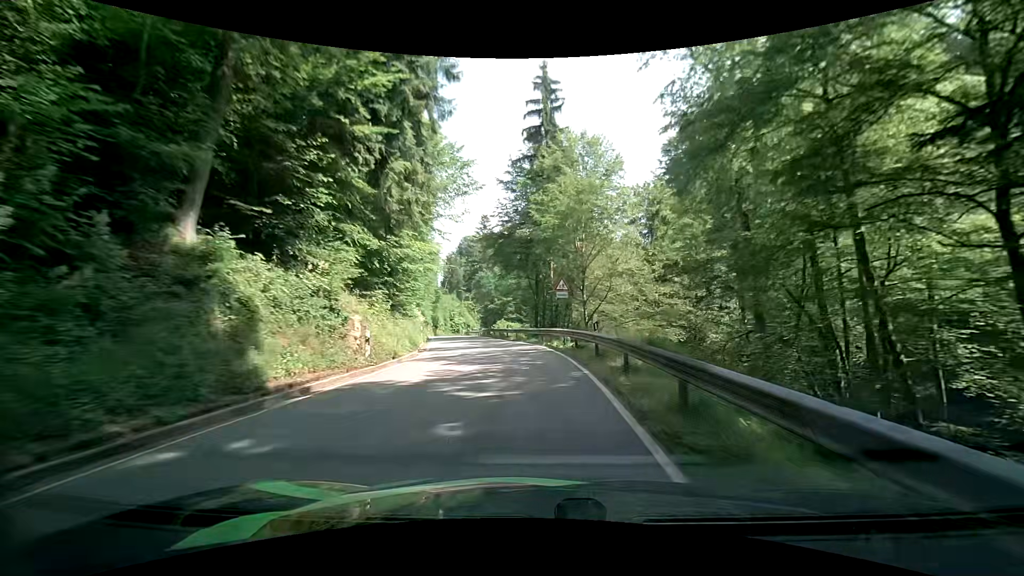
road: tertiary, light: Day
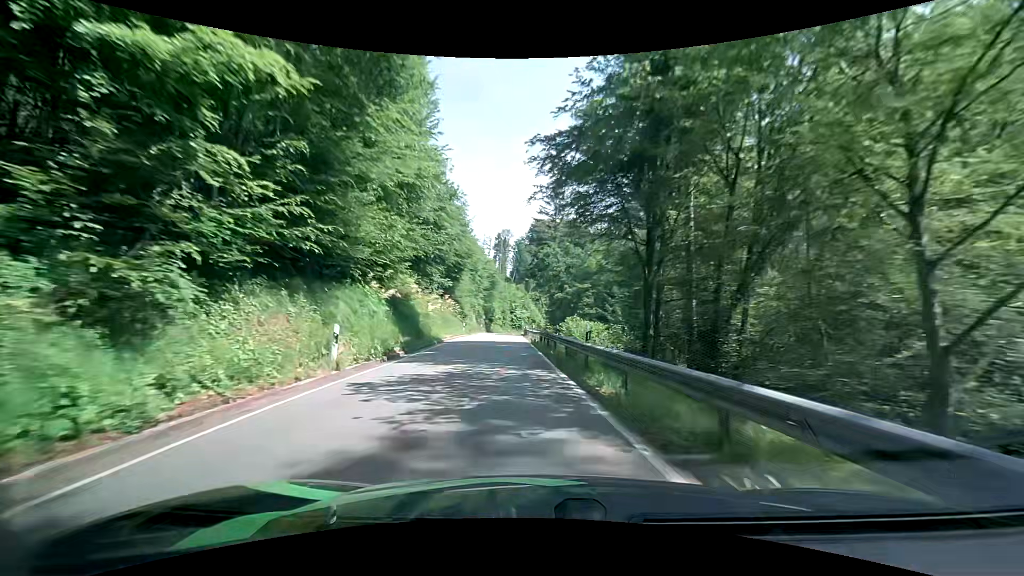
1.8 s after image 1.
(-1.5, +25.4) m; -8°
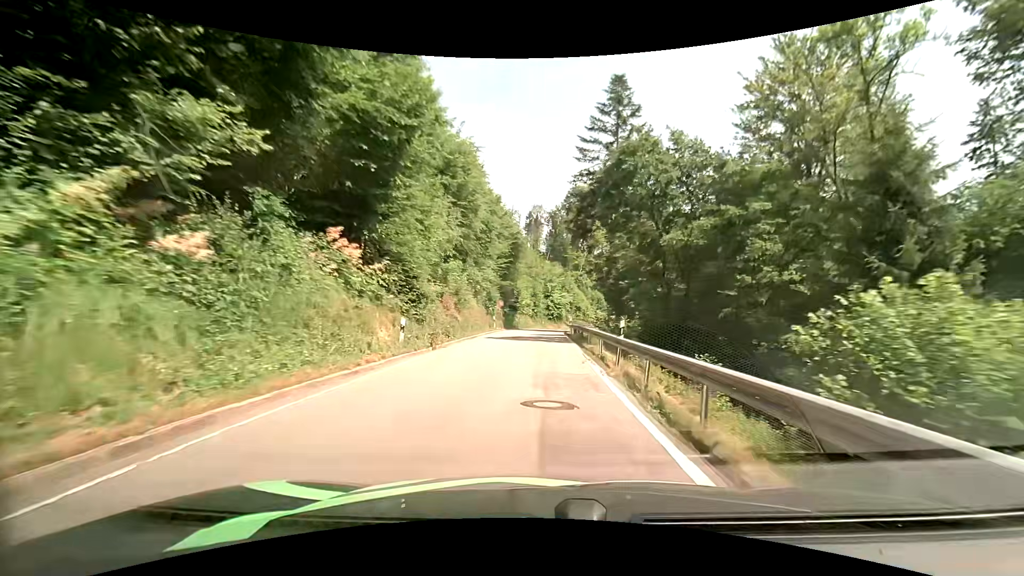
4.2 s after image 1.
(-2.1, +33.8) m; -4°
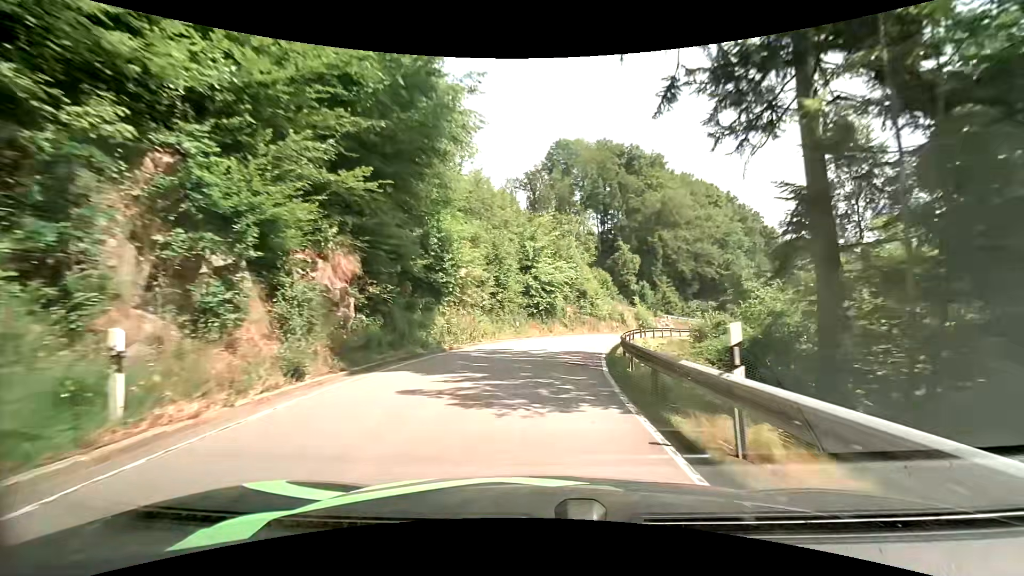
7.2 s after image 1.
(+0.2, +38.2) m; +2°
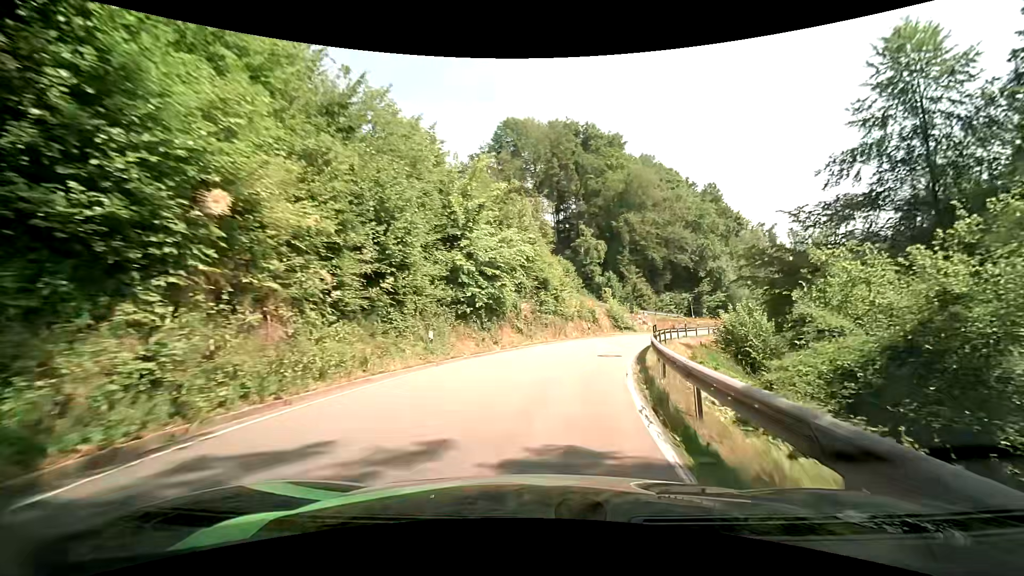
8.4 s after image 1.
(+0.7, +14.1) m; +5°
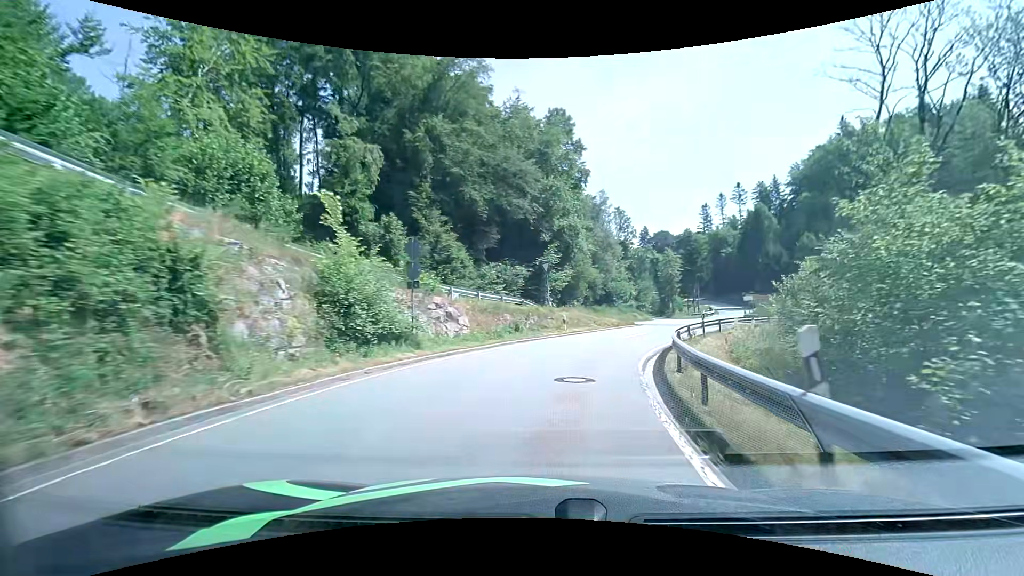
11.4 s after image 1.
(+6.8, +35.1) m; +21°
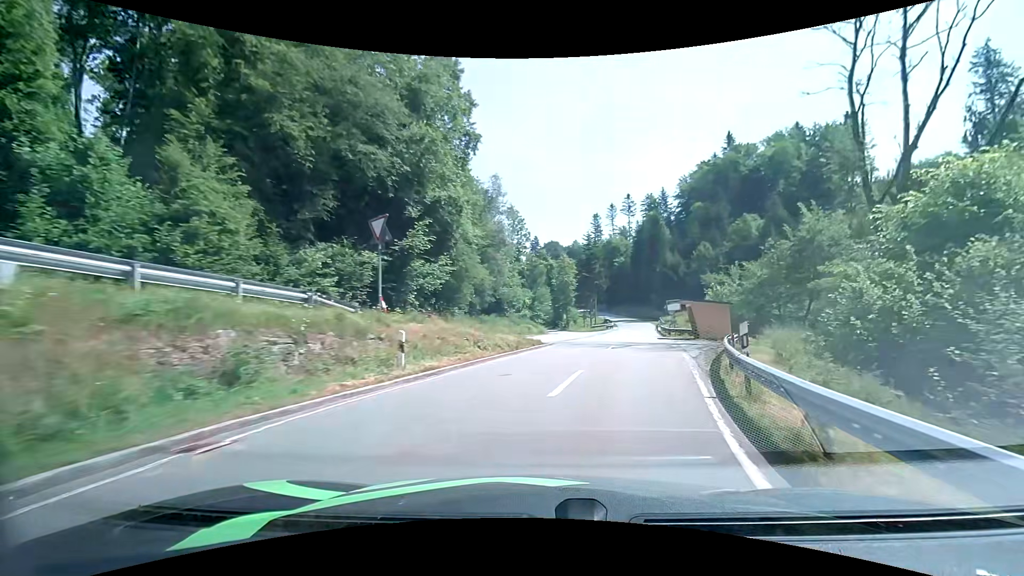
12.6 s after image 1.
(+1.6, +15.4) m; +12°
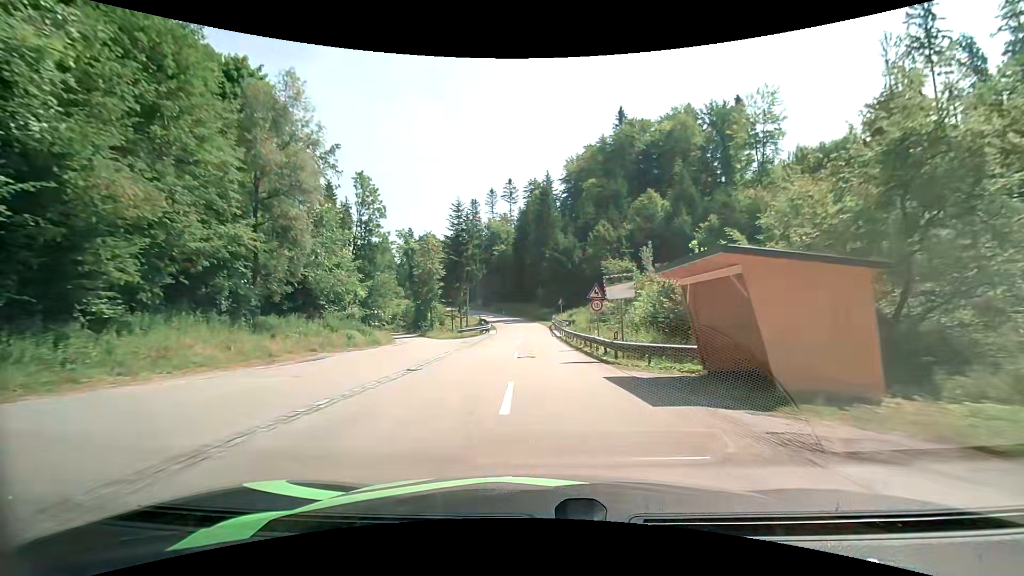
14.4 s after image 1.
(+3.9, +25.6) m; +14°
(0, +10) (0, +20) (0, +30) (0, +40) (0, +50) (-1, +60) (-2, +70) (-4, +80) (-6, +89) (-9, +99) m
